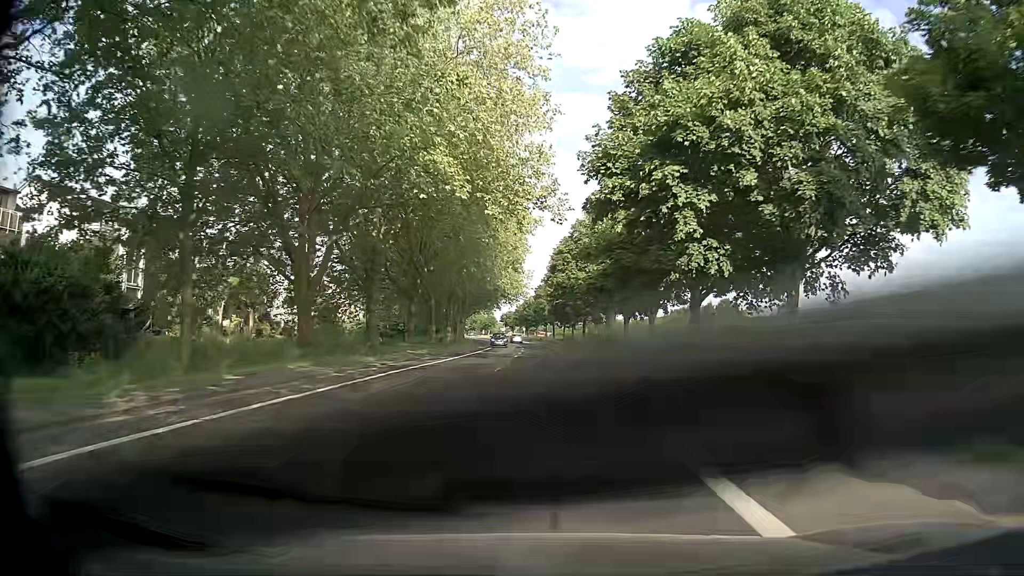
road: secondary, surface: asphalt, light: Day
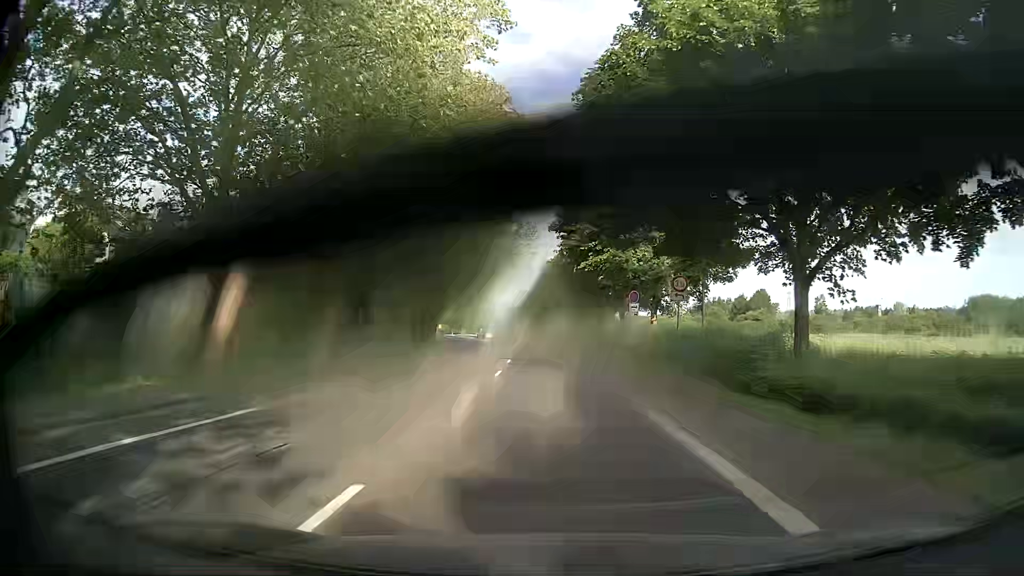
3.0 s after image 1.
(-0.3, +39.4) m; -1°
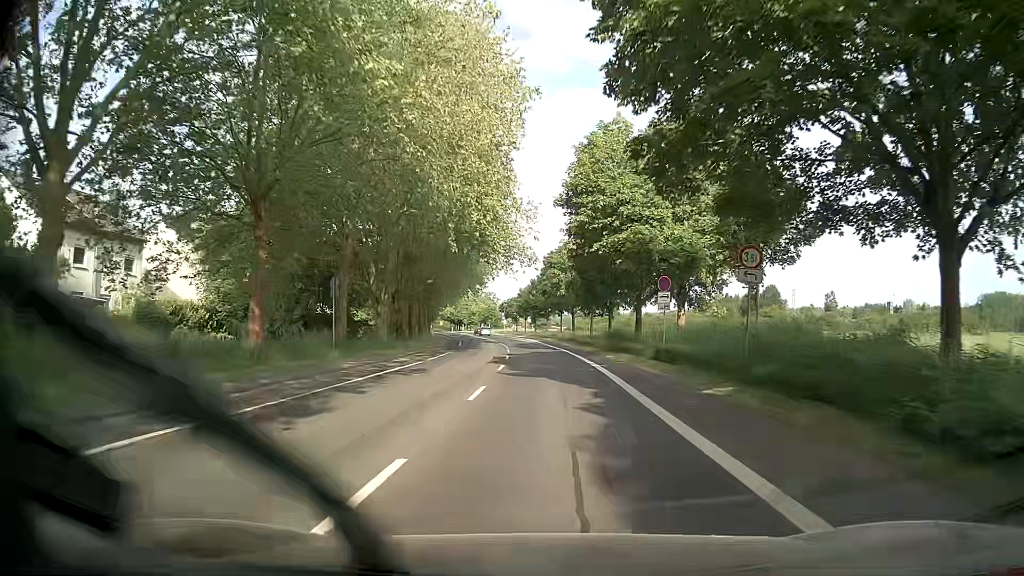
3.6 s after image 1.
(0.0, +7.9) m; 0°
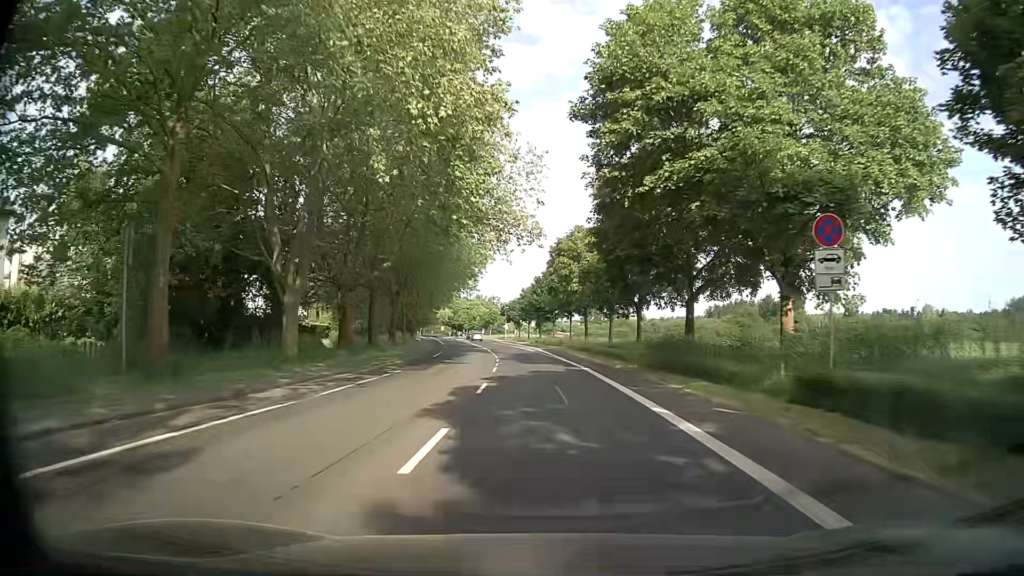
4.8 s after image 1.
(-0.1, +15.7) m; 0°
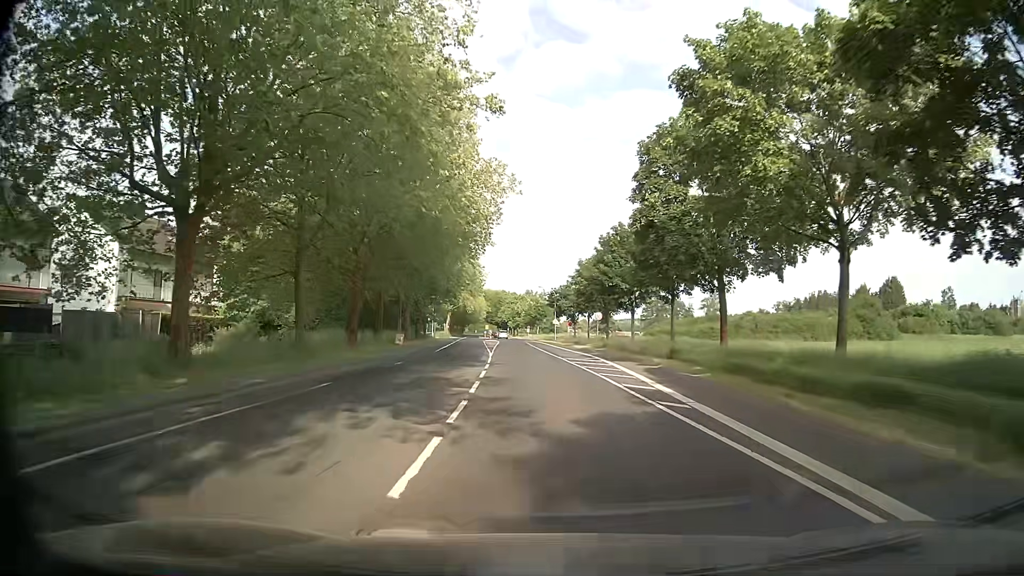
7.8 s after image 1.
(-1.6, +38.9) m; -5°
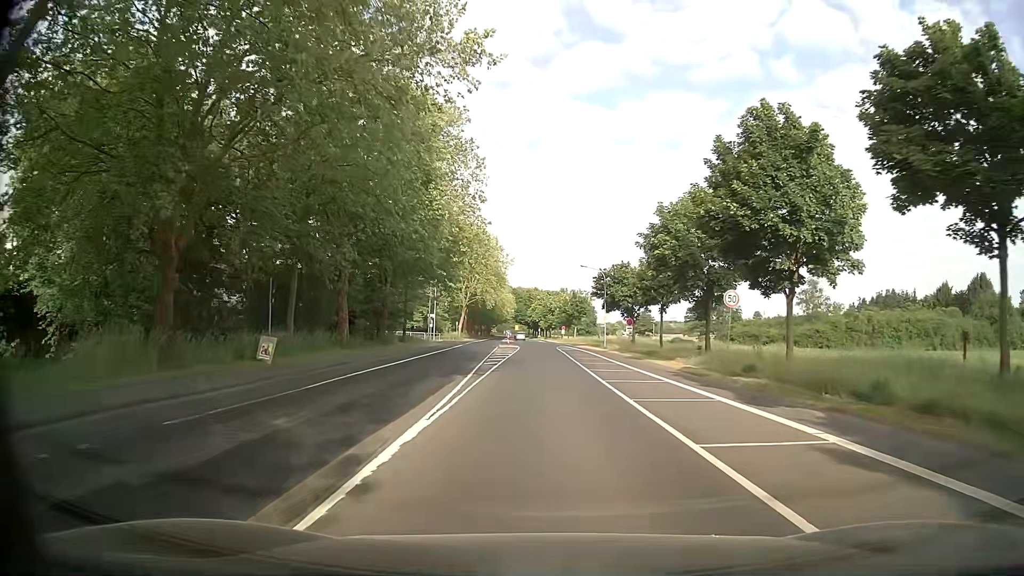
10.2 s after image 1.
(-1.0, +30.9) m; -3°
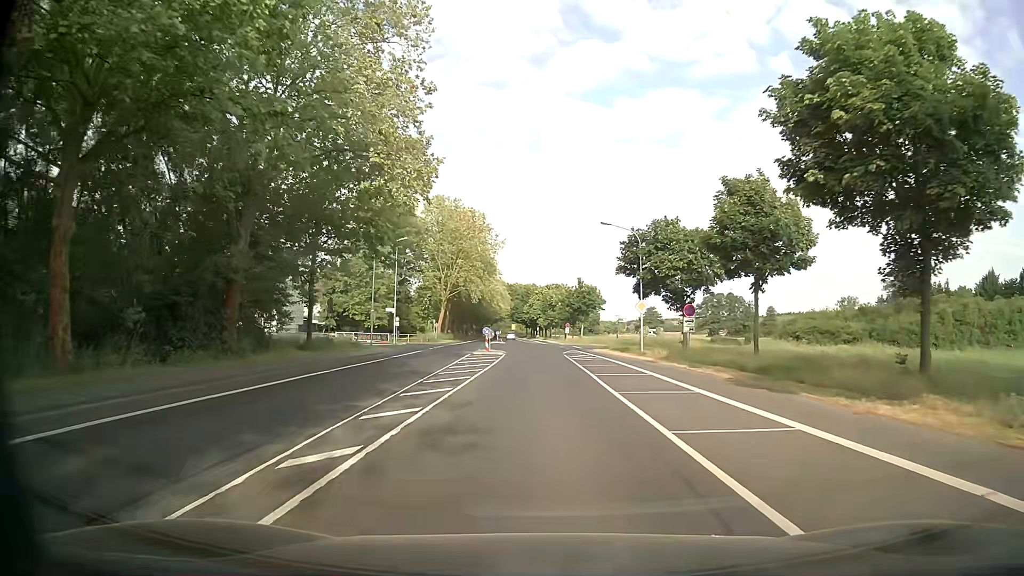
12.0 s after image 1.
(0.0, +23.4) m; 0°
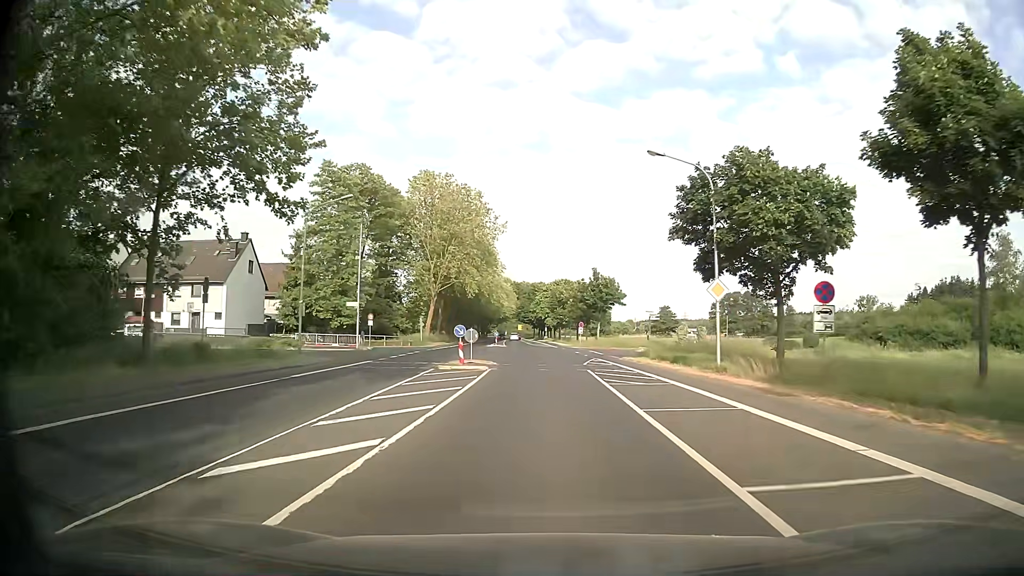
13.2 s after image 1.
(-0.1, +15.6) m; -1°
